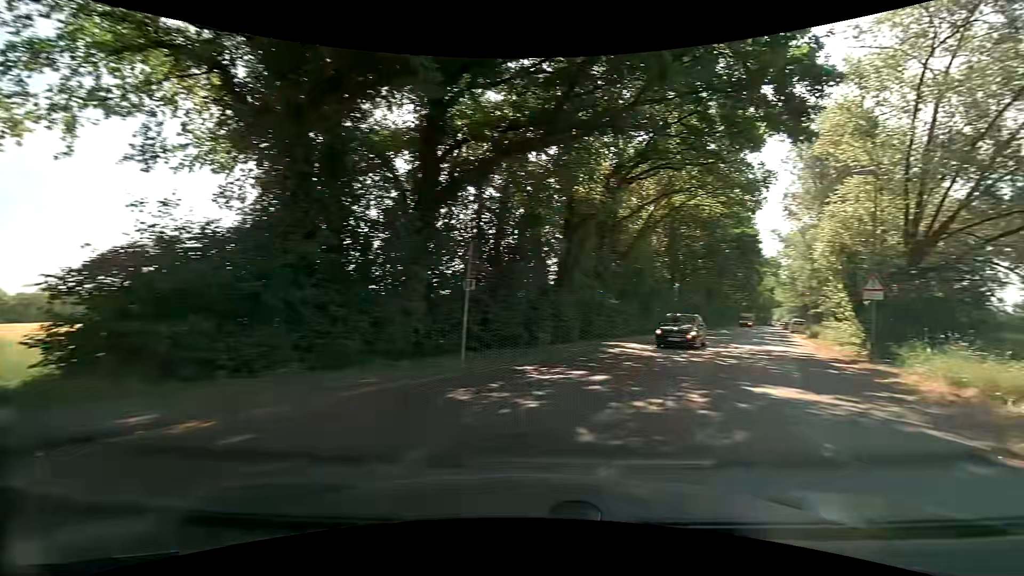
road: tertiary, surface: asphalt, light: Day
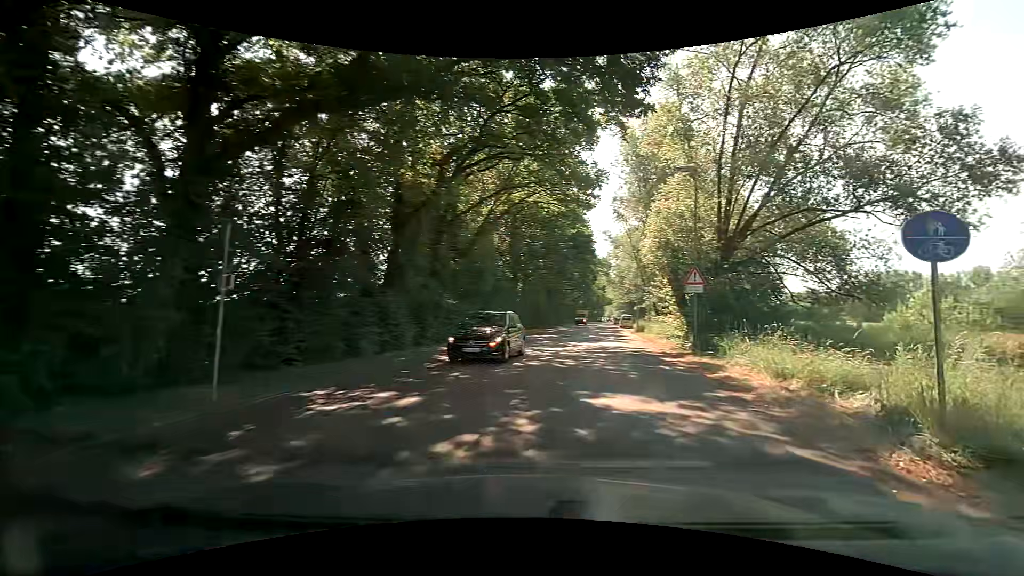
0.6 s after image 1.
(+0.5, +2.7) m; +17°
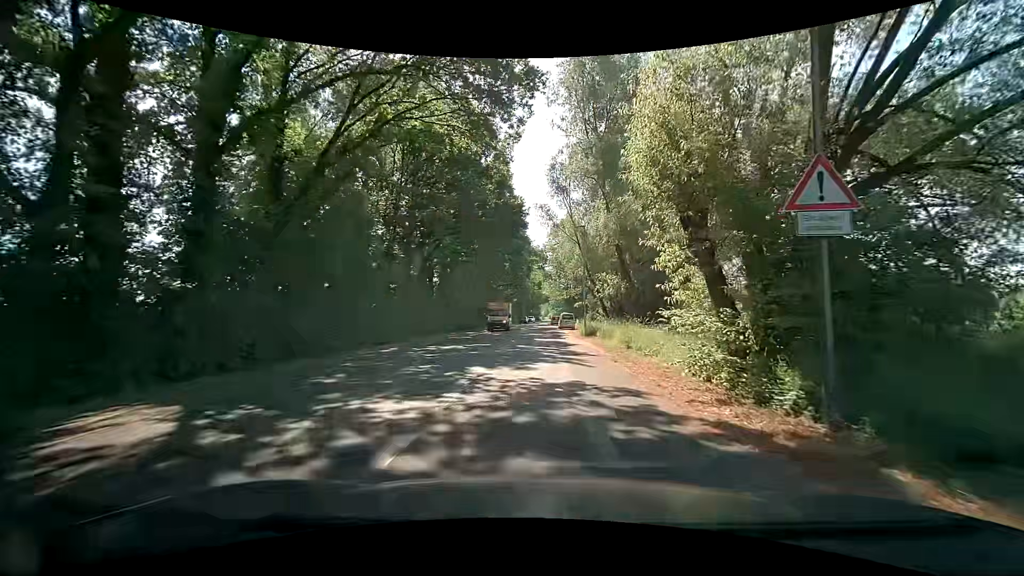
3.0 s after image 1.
(+2.1, +14.2) m; +9°
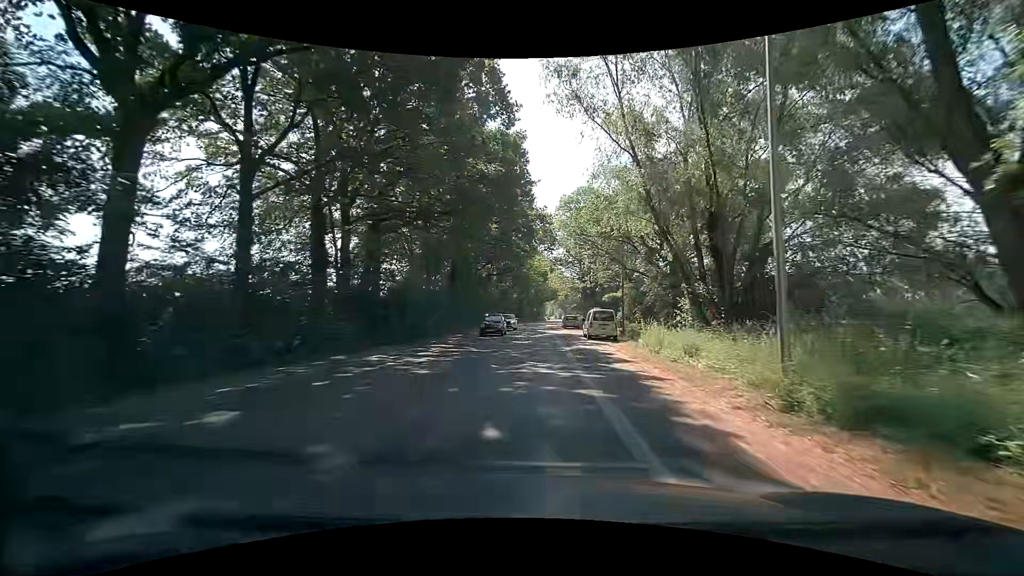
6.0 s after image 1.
(-0.1, +27.5) m; 0°
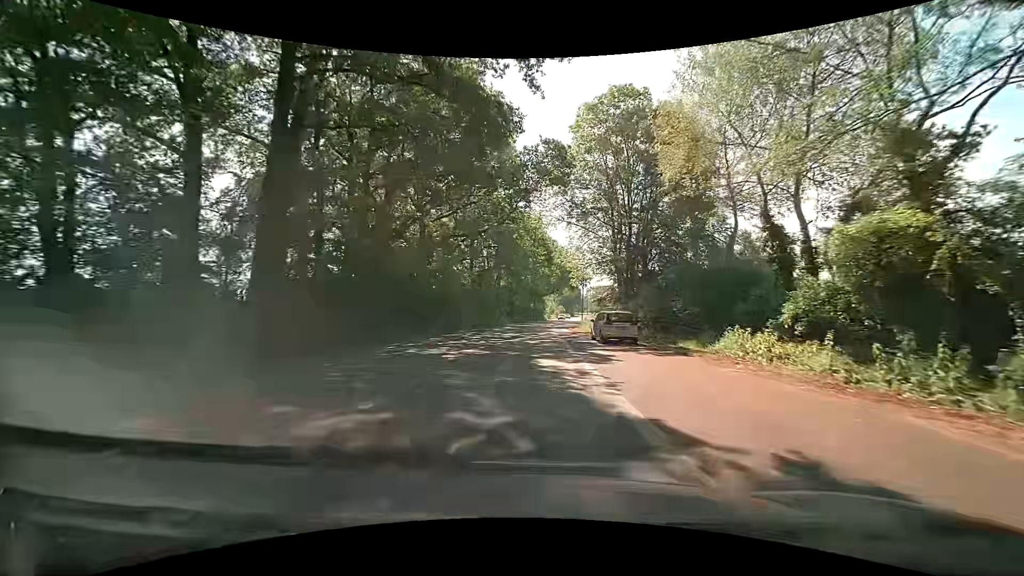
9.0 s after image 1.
(+0.1, +36.6) m; 0°
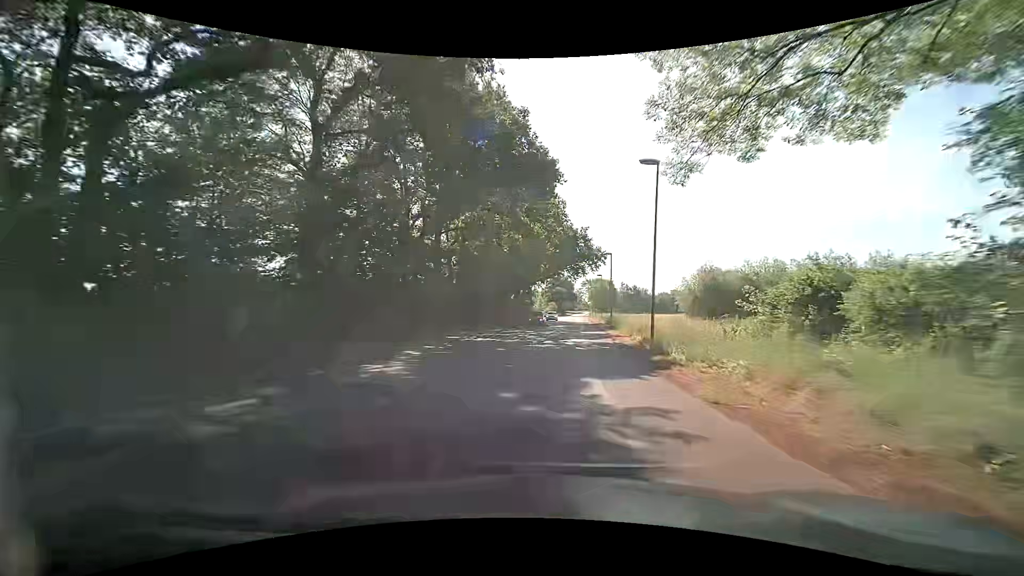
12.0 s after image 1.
(+0.7, +41.1) m; +2°
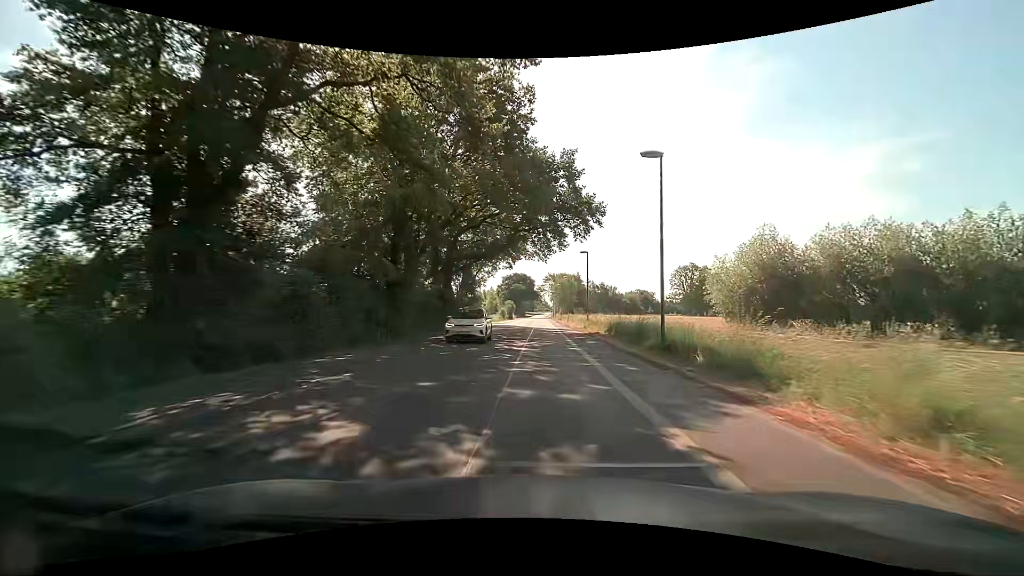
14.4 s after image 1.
(+1.0, +31.7) m; +4°
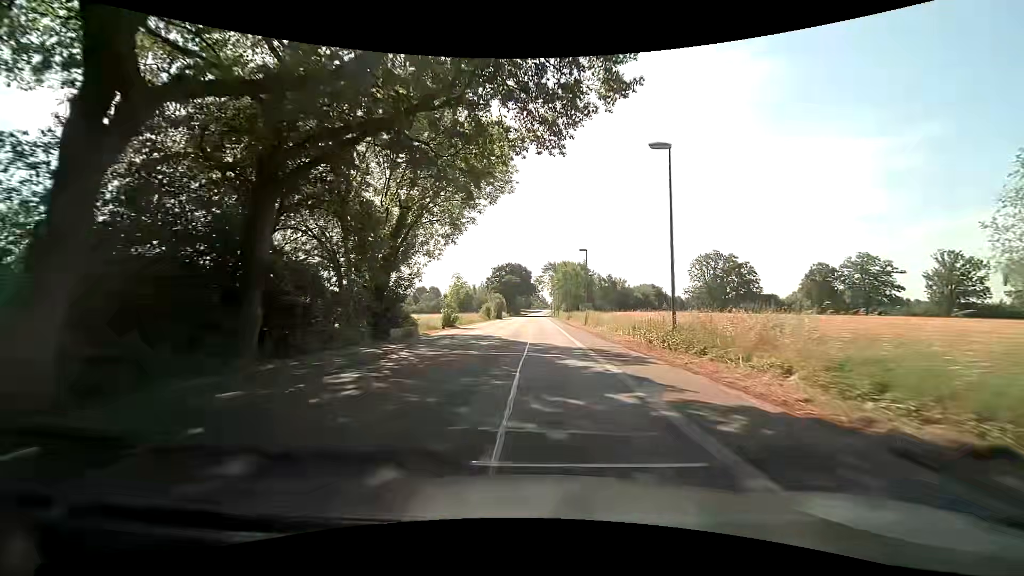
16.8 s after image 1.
(+0.1, +30.7) m; 0°
(0, +10) (0, +20) (+1, +30) (+1, +40) (+1, +50) (+1, +60) (+1, +70) (+1, +80) (+1, +90) (+2, +100) m
